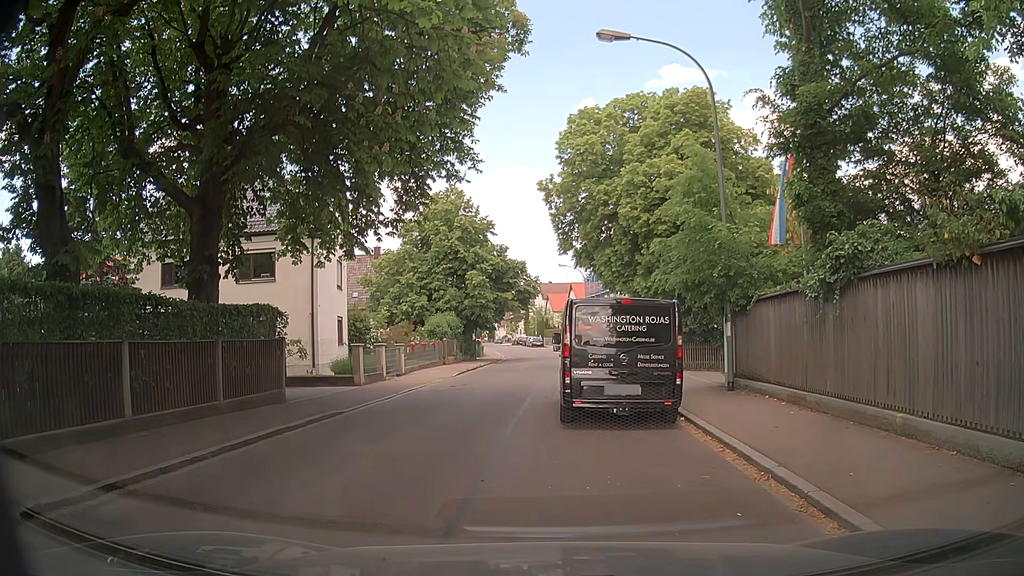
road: unclassified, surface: asphalt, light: Day
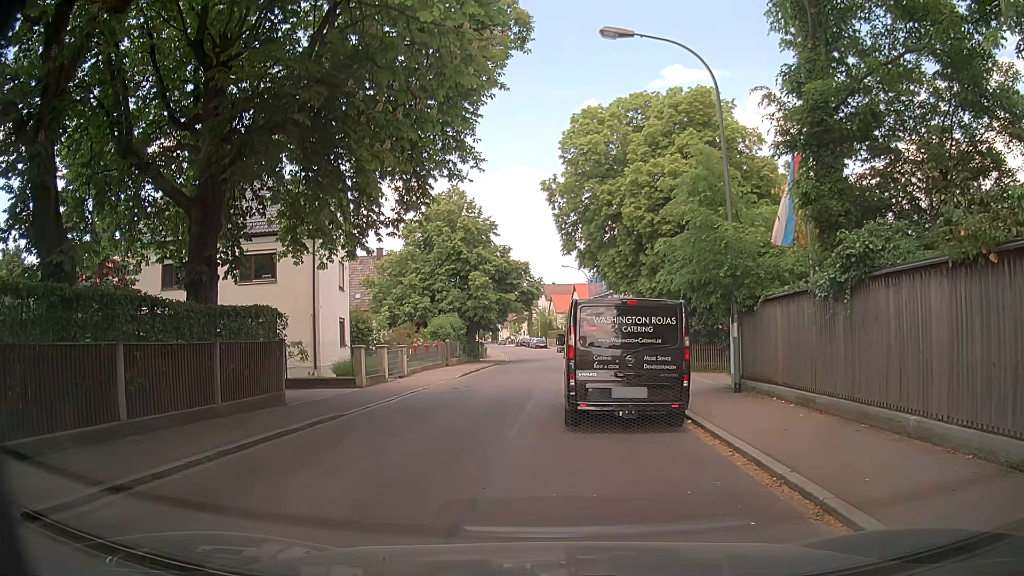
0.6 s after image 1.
(0.0, +0.2) m; 0°
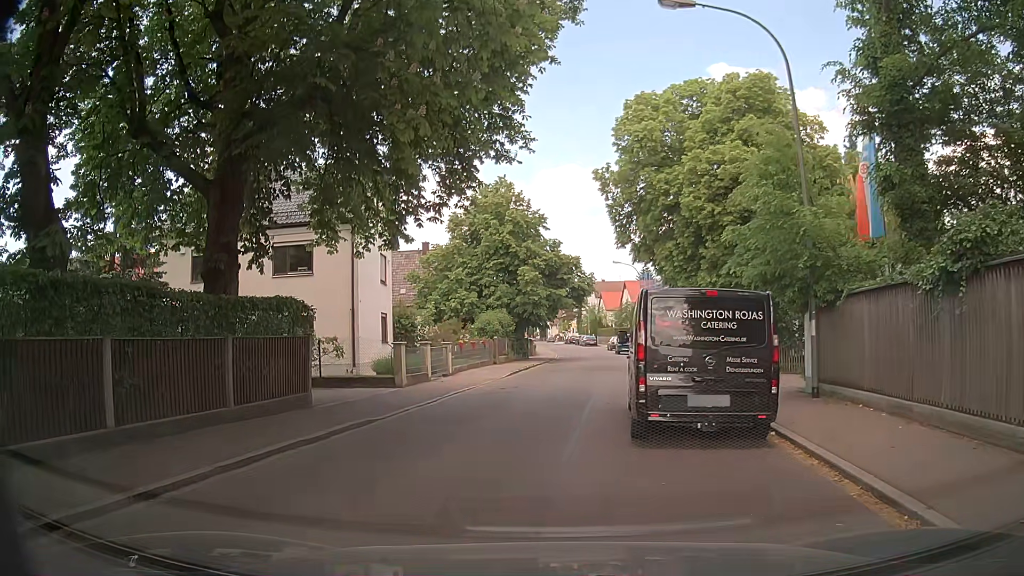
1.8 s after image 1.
(+0.1, +1.7) m; -1°
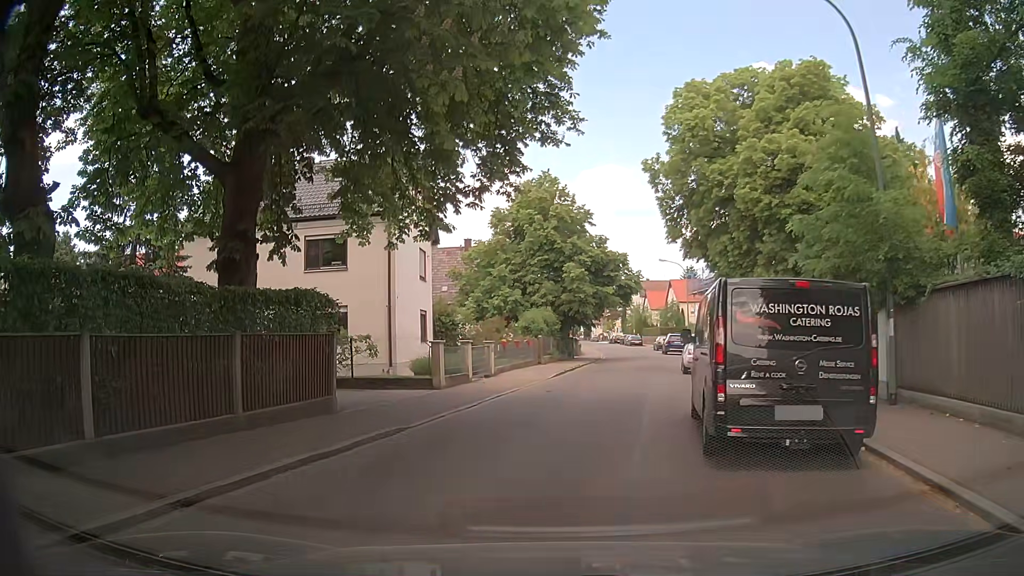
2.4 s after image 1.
(0.0, +1.5) m; -6°
